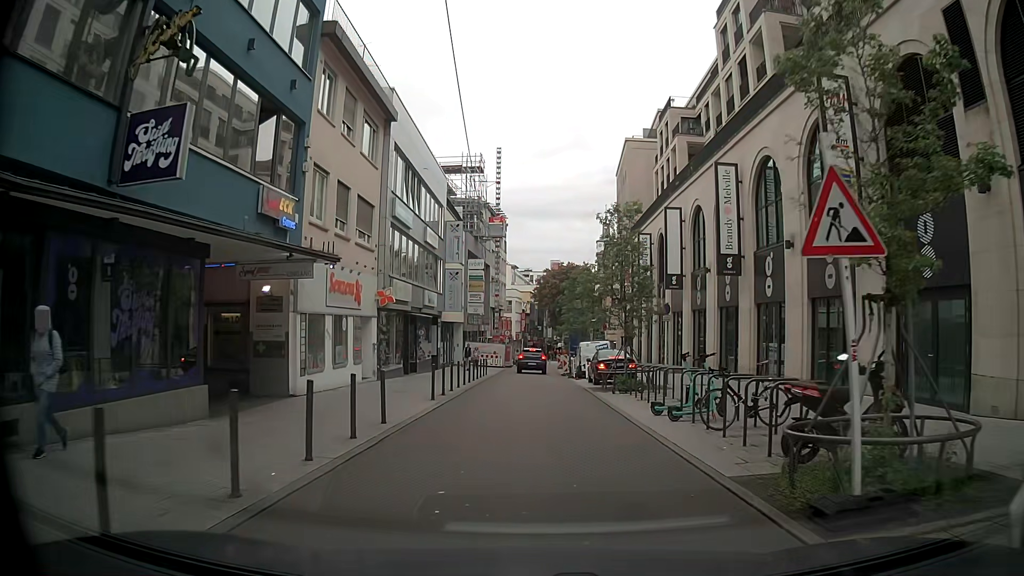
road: residential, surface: asphalt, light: Day
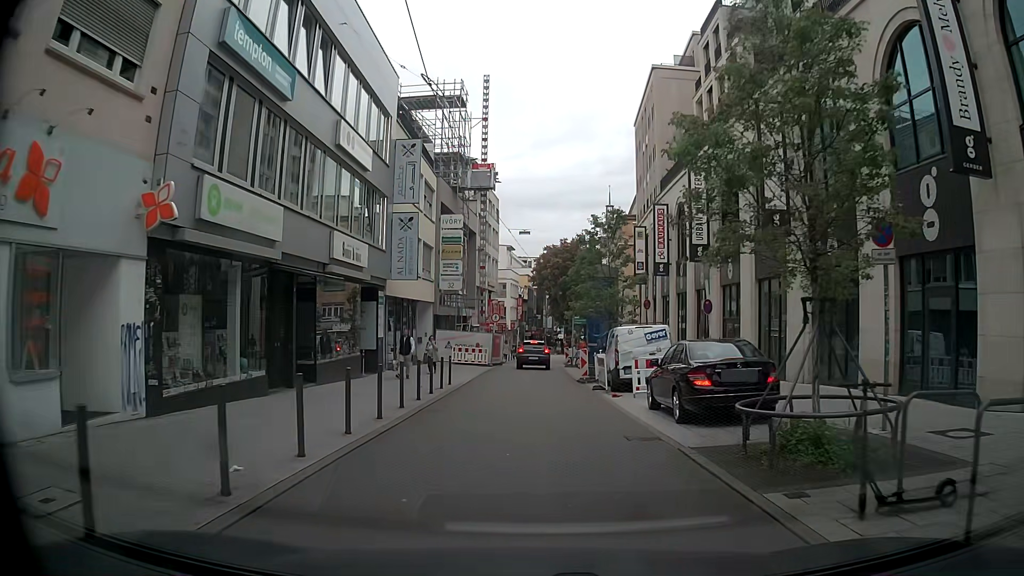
(0.0, +16.0) m; 0°
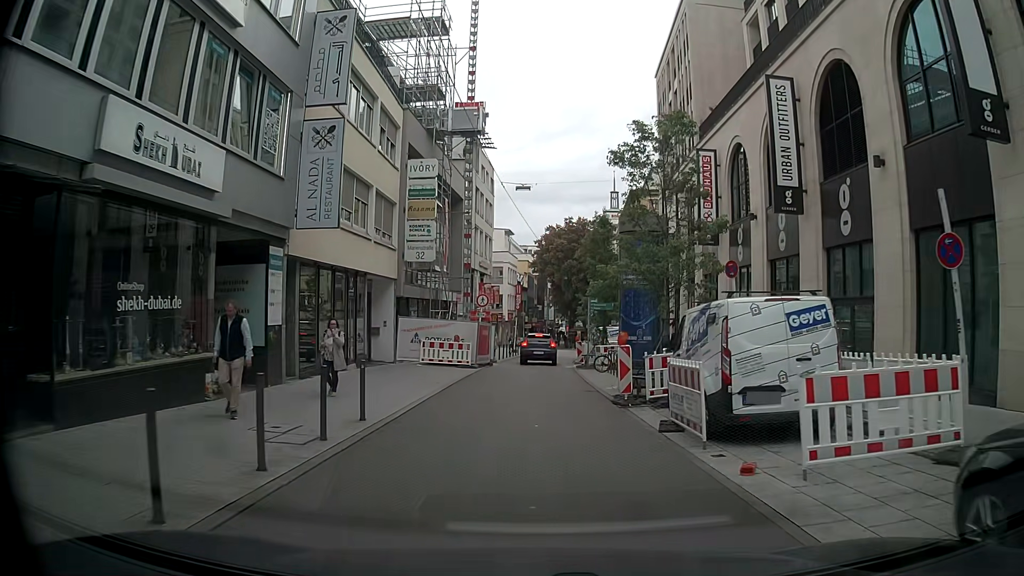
(+0.1, +11.2) m; +2°
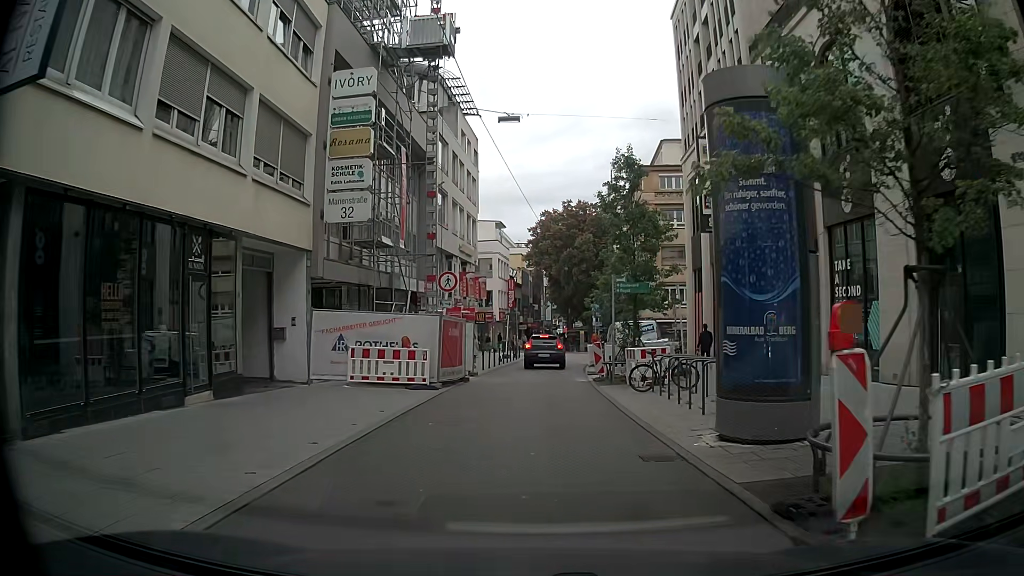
(-0.4, +10.7) m; -2°
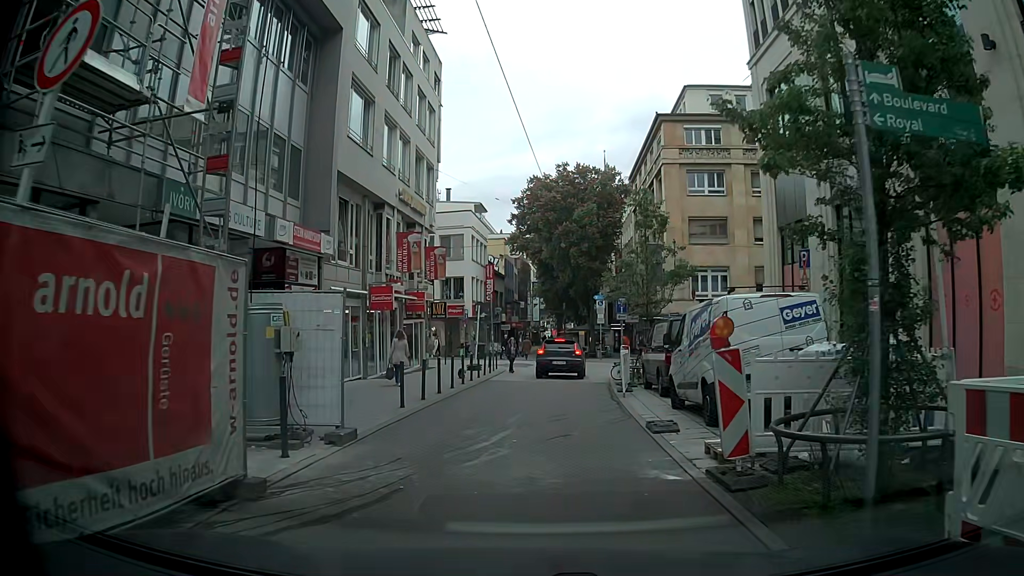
(+0.2, +16.0) m; +2°
